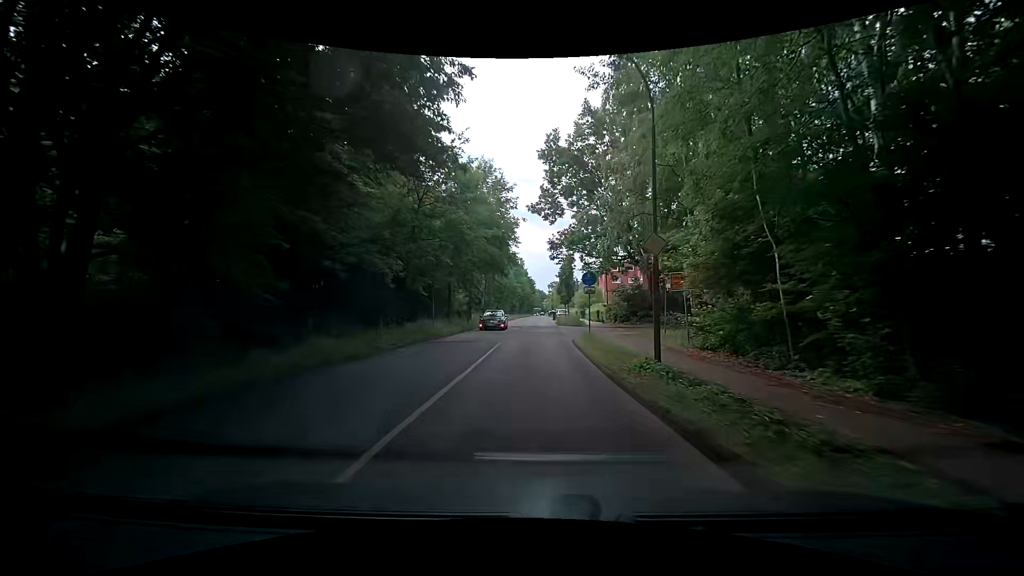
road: secondary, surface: asphalt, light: Day
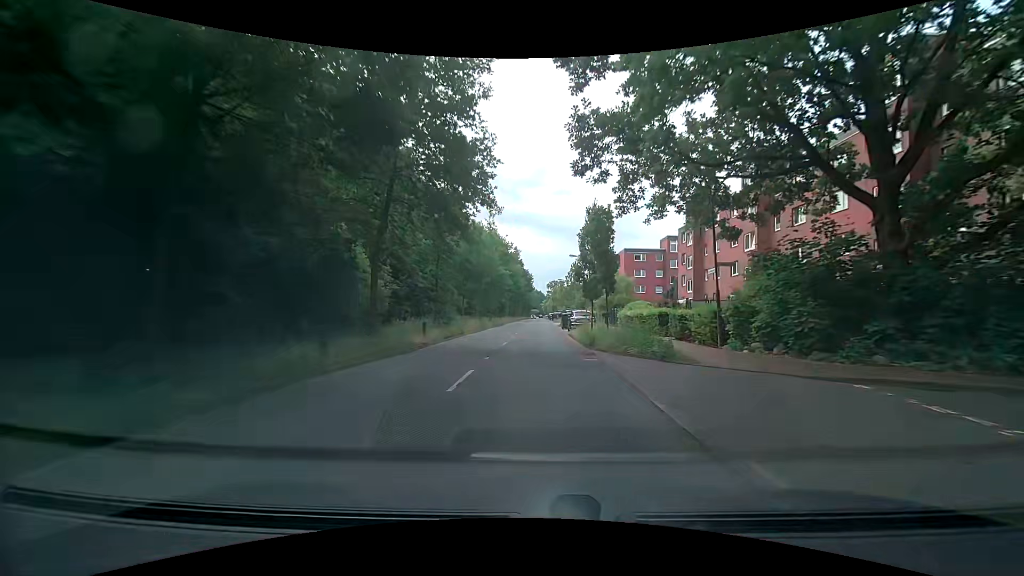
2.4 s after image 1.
(+0.1, +27.9) m; 0°
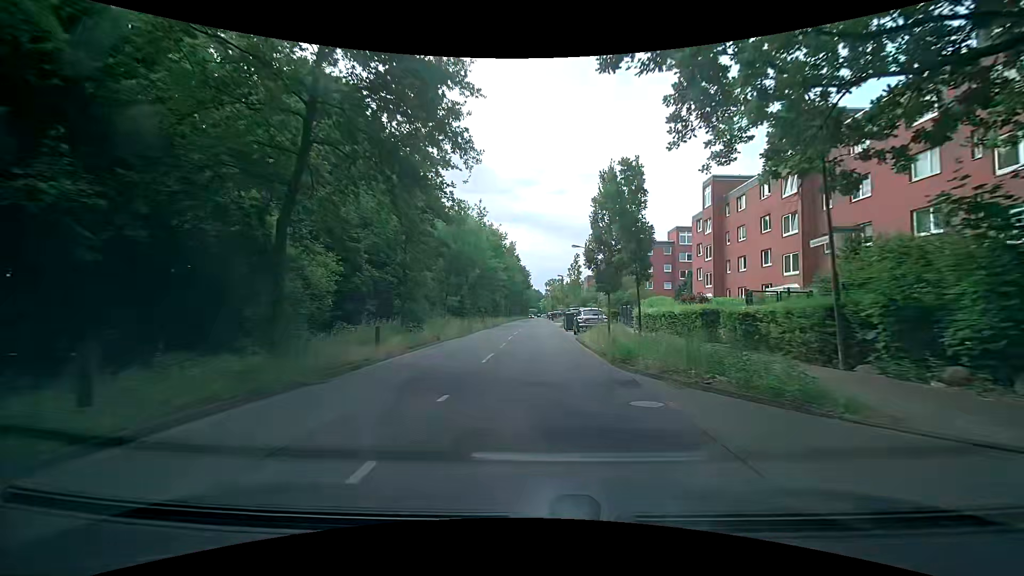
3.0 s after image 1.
(0.0, +7.1) m; 0°
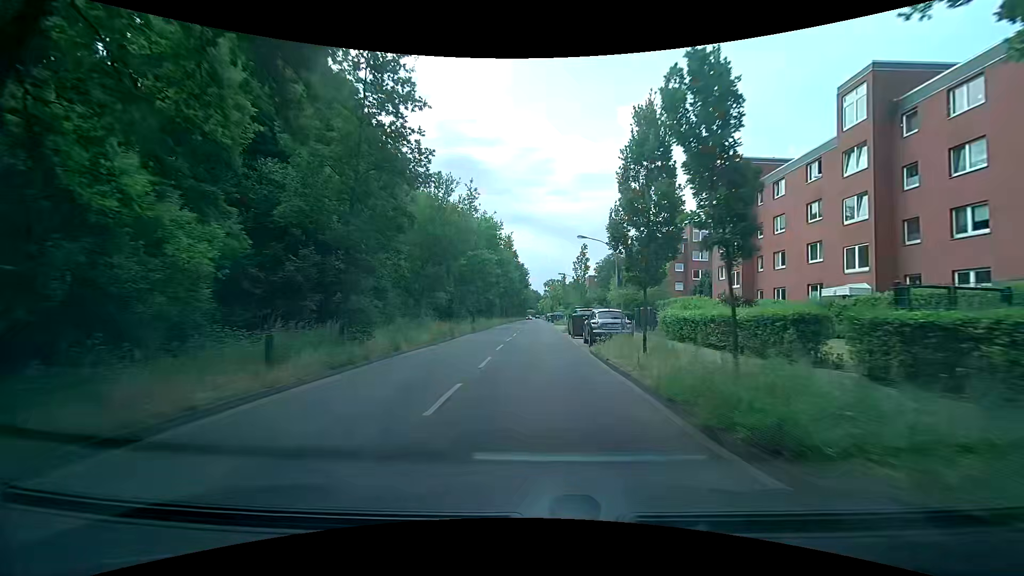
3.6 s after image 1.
(+0.1, +7.1) m; +1°
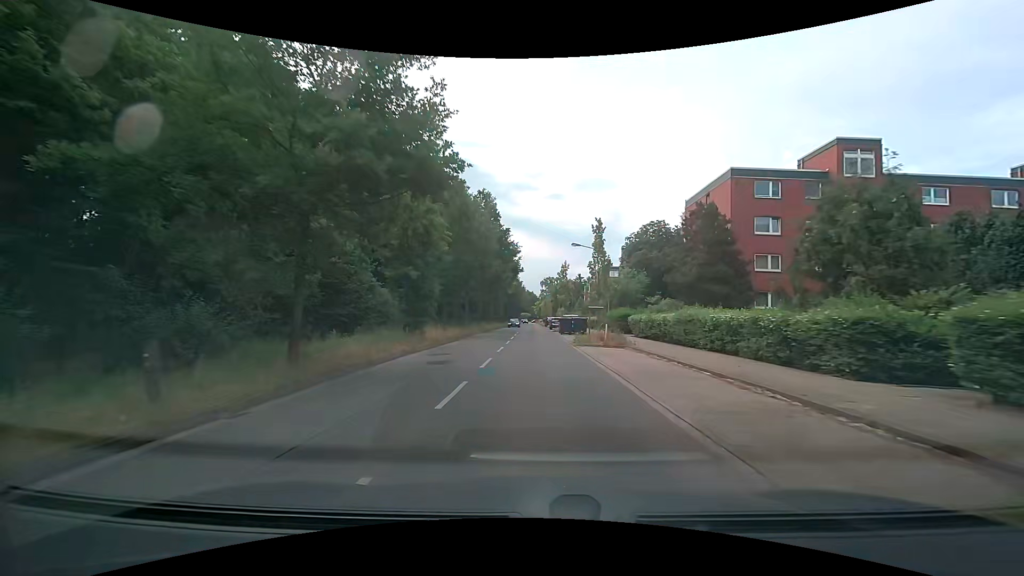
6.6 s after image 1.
(0.0, +36.1) m; 0°
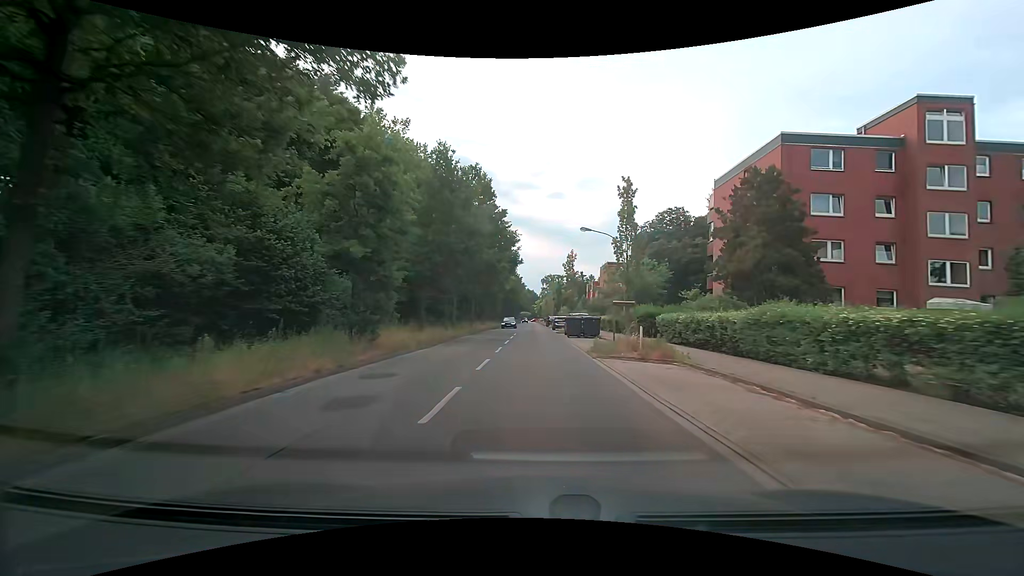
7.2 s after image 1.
(0.0, +7.3) m; 0°
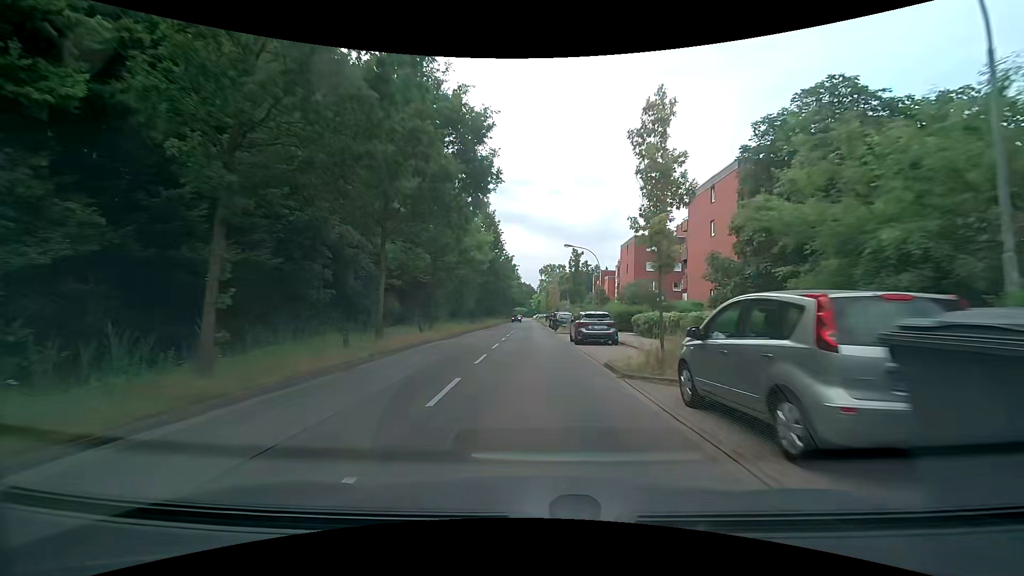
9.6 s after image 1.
(0.0, +29.6) m; 0°
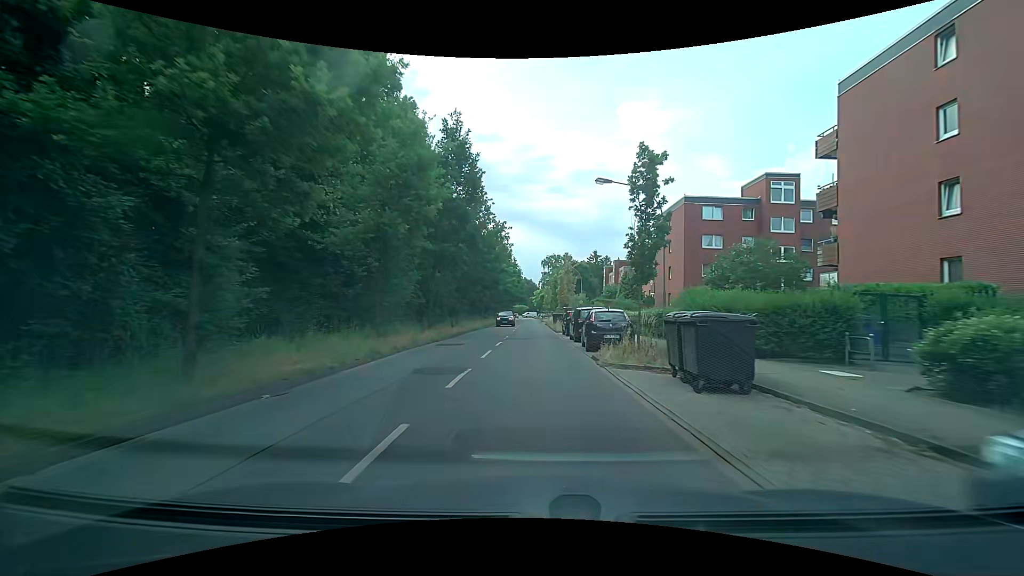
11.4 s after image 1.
(0.0, +22.6) m; 0°
(0, +10) (0, +20) (0, +30) (0, +40) (0, +50) (0, +60) (0, +70) (0, +80) (0, +90) (0, +100) m
